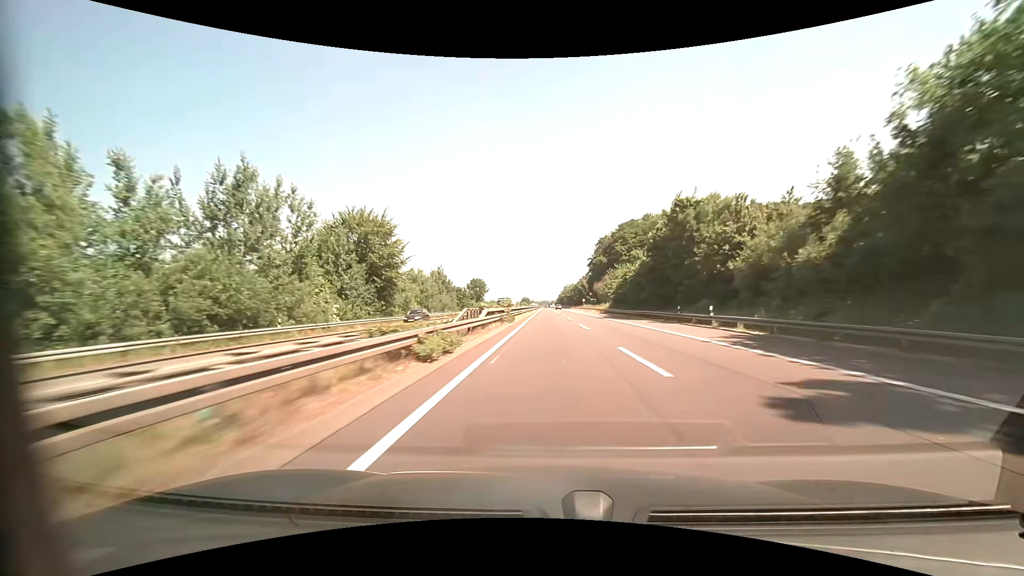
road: motorway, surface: asphalt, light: Day
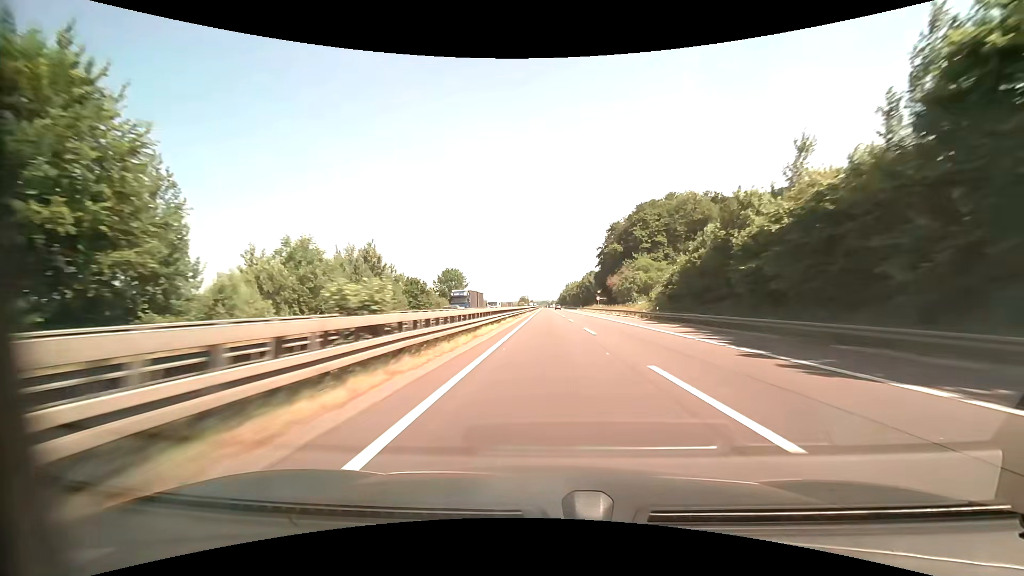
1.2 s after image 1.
(0.0, +40.9) m; 0°
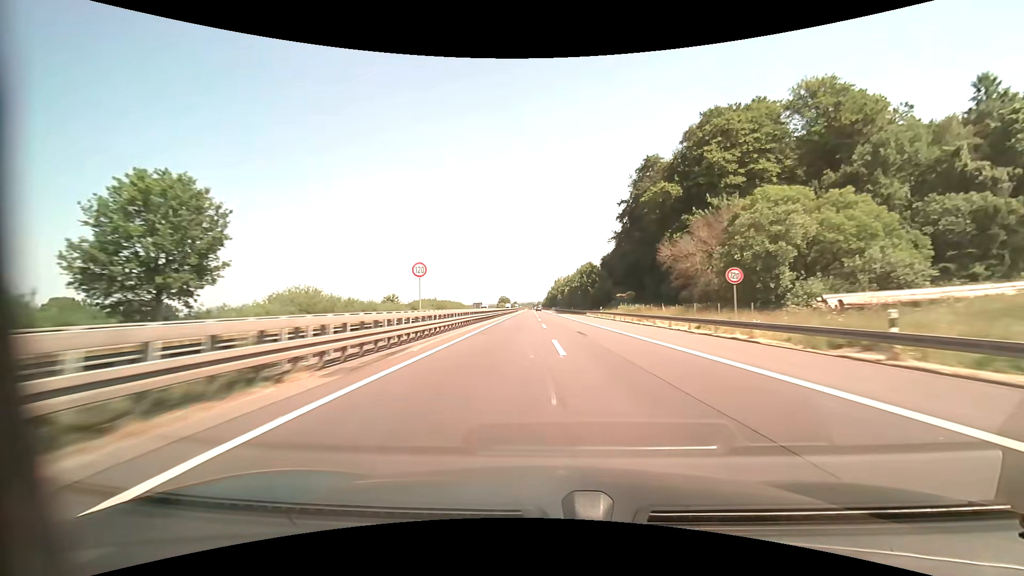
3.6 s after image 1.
(+1.2, +82.0) m; +2°
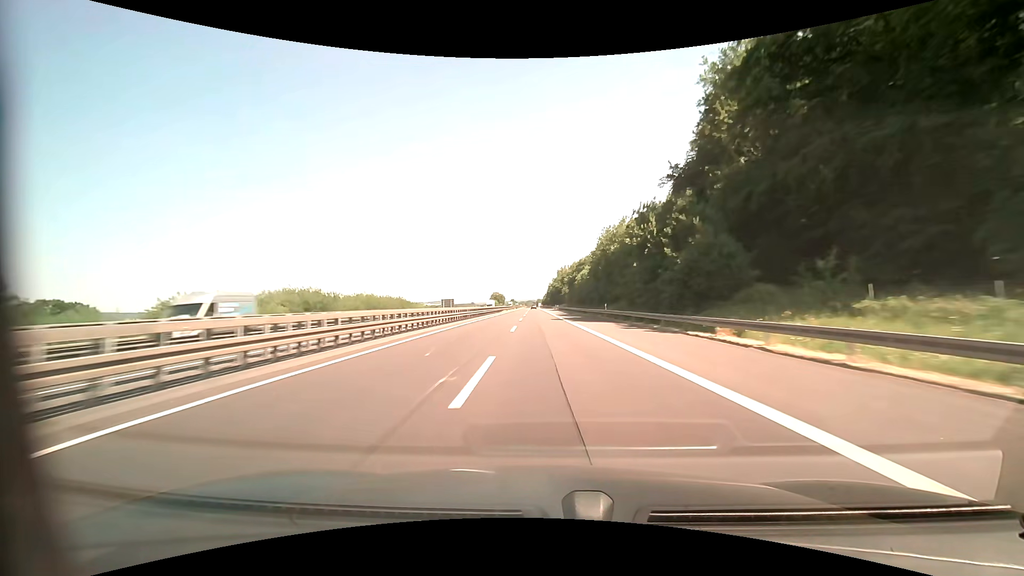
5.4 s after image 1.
(+0.1, +61.6) m; 0°
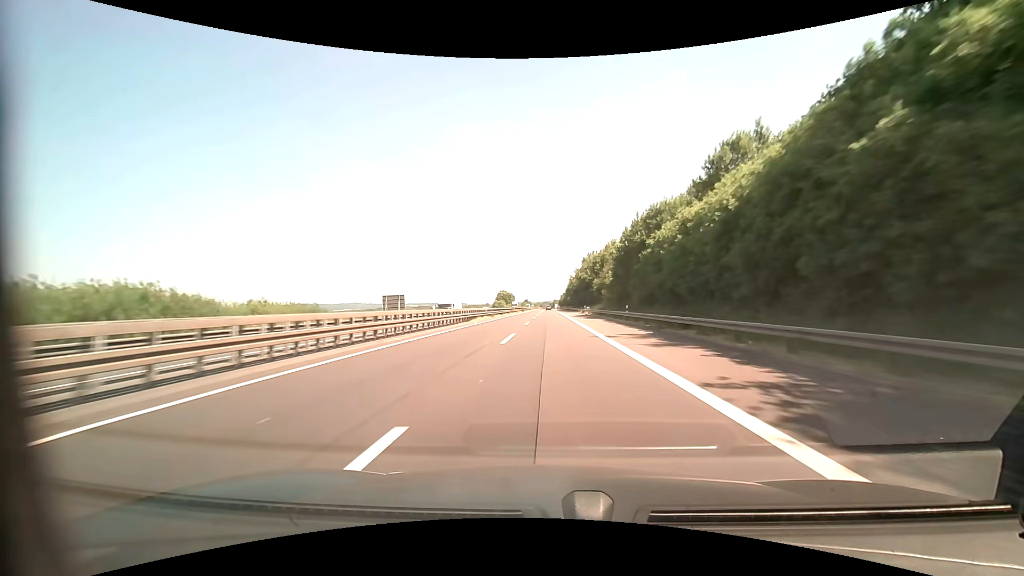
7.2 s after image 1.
(-1.1, +61.6) m; -2°
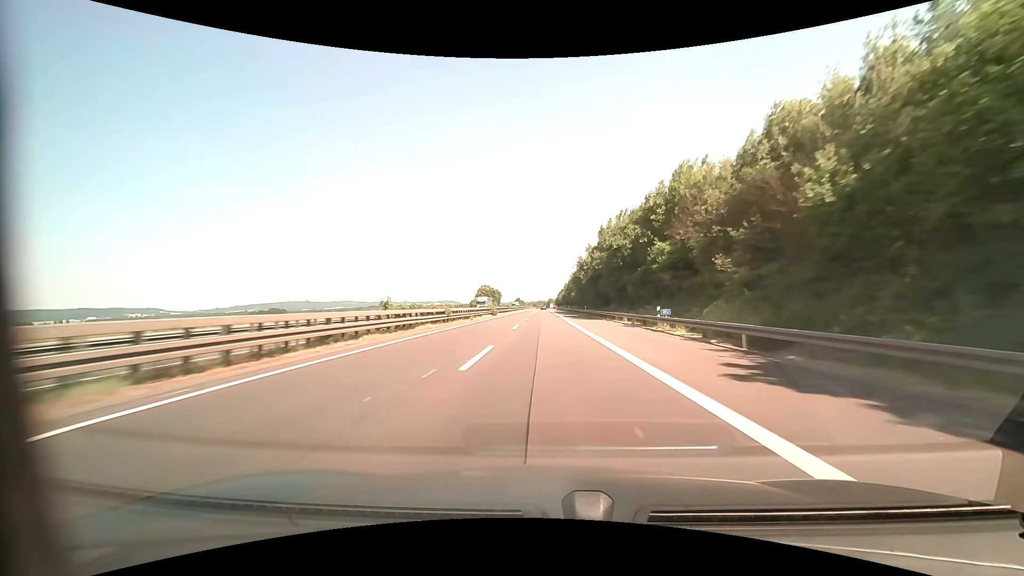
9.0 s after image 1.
(+0.2, +61.6) m; +1°
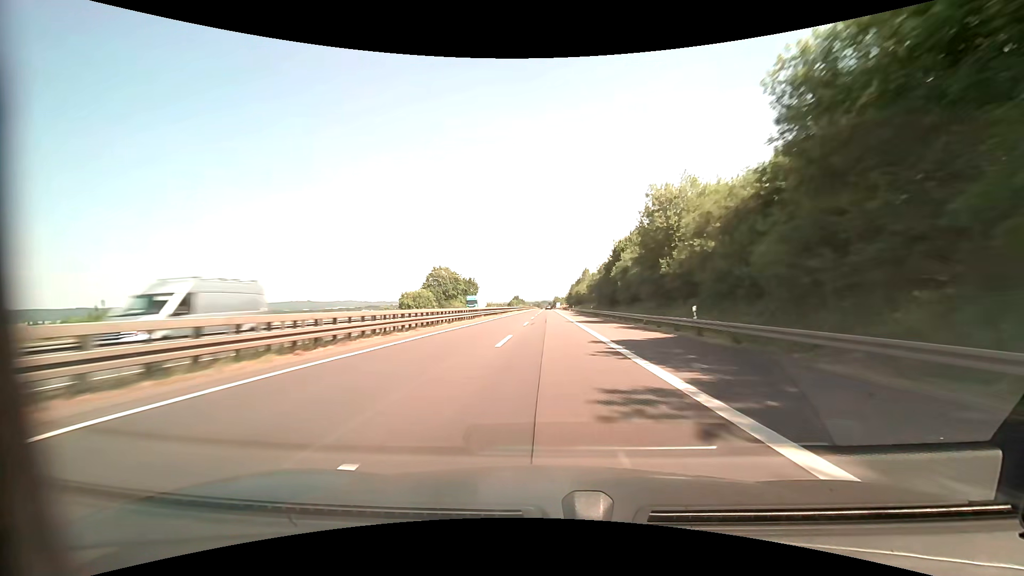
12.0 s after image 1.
(-0.6, +103.0) m; -1°
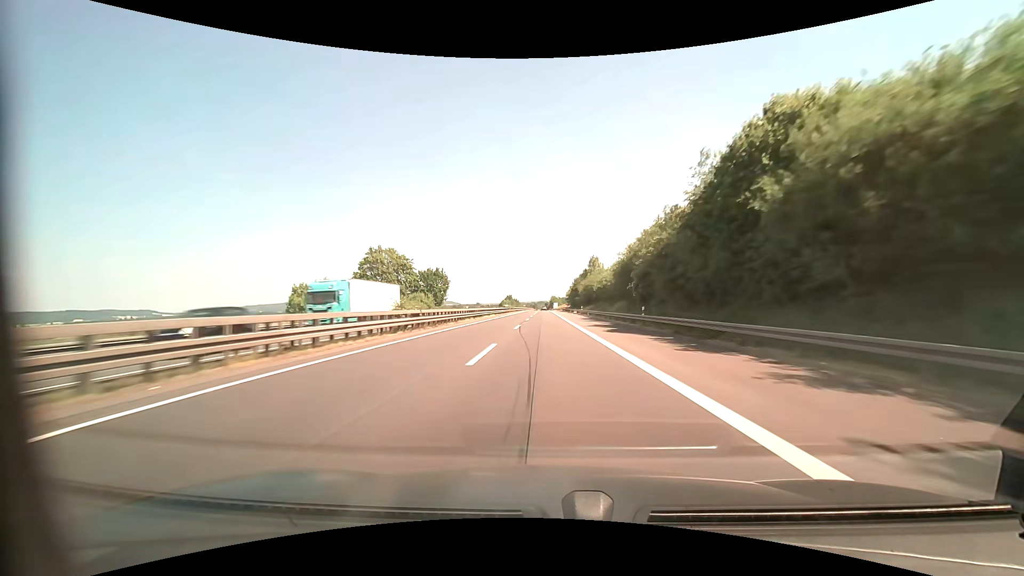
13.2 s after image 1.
(+0.2, +41.3) m; 0°
(0, +10) (0, +20) (0, +30) (0, +40) (0, +50) (0, +60) (0, +70) (0, +80) (0, +90) (0, +100) m
